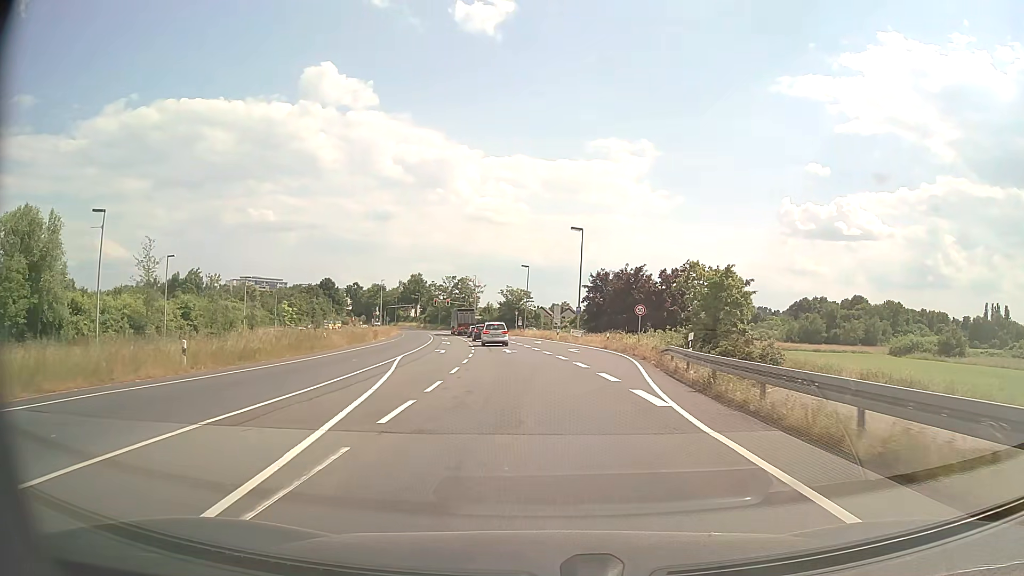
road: primary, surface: asphalt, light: Day
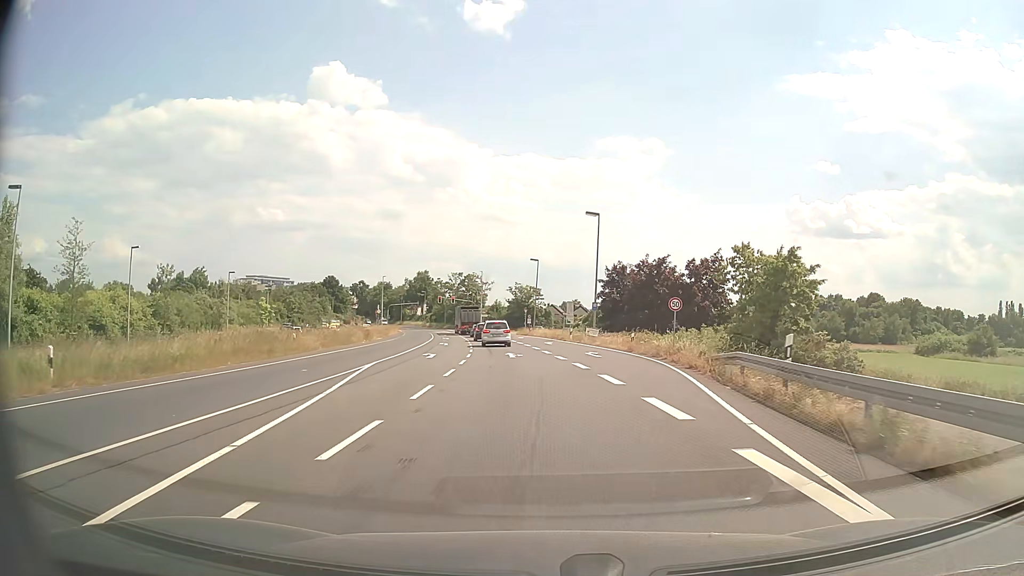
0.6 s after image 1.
(-0.1, +7.3) m; -1°
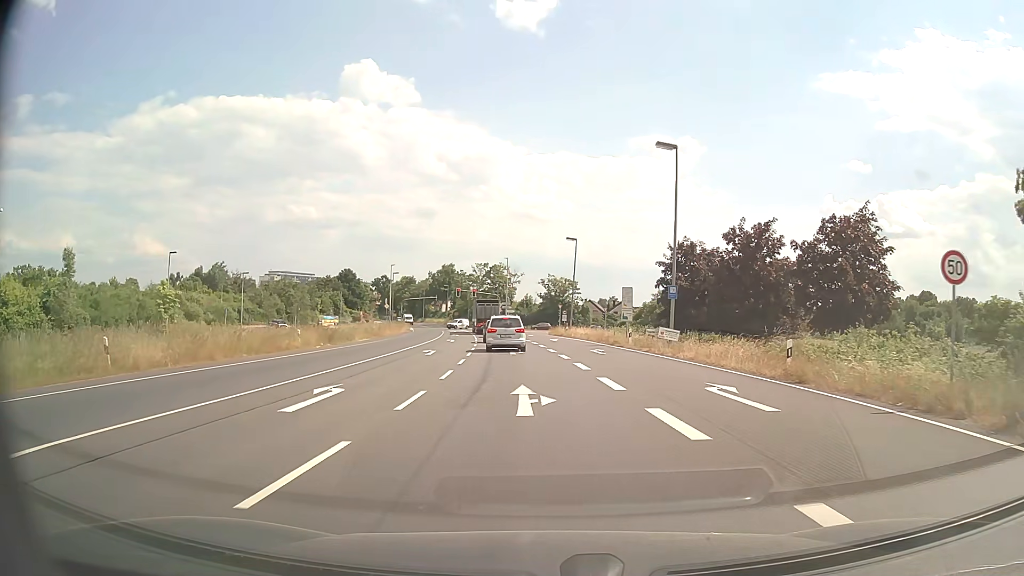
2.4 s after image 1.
(-0.5, +19.6) m; -3°
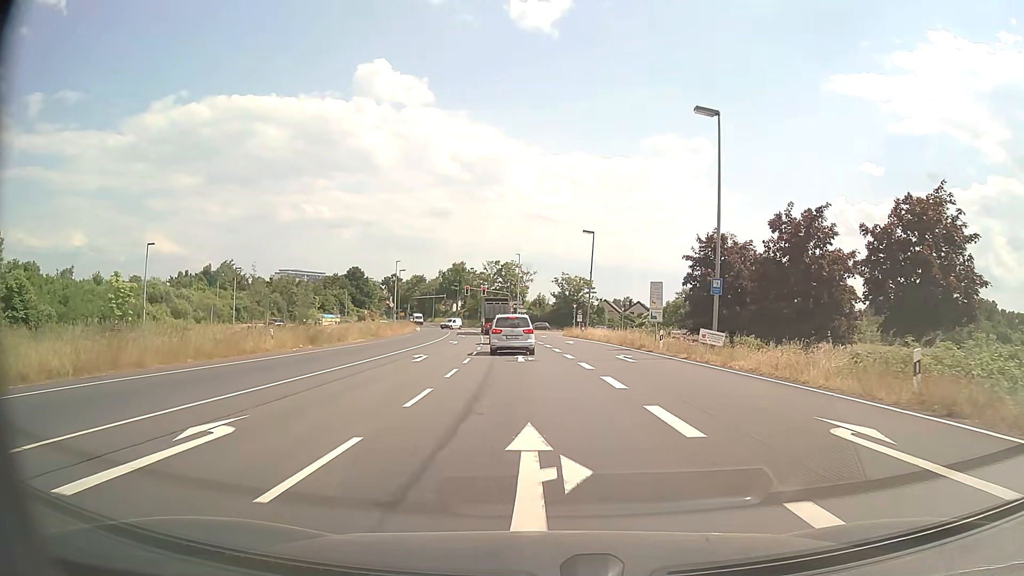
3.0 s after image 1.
(0.0, +5.7) m; -1°
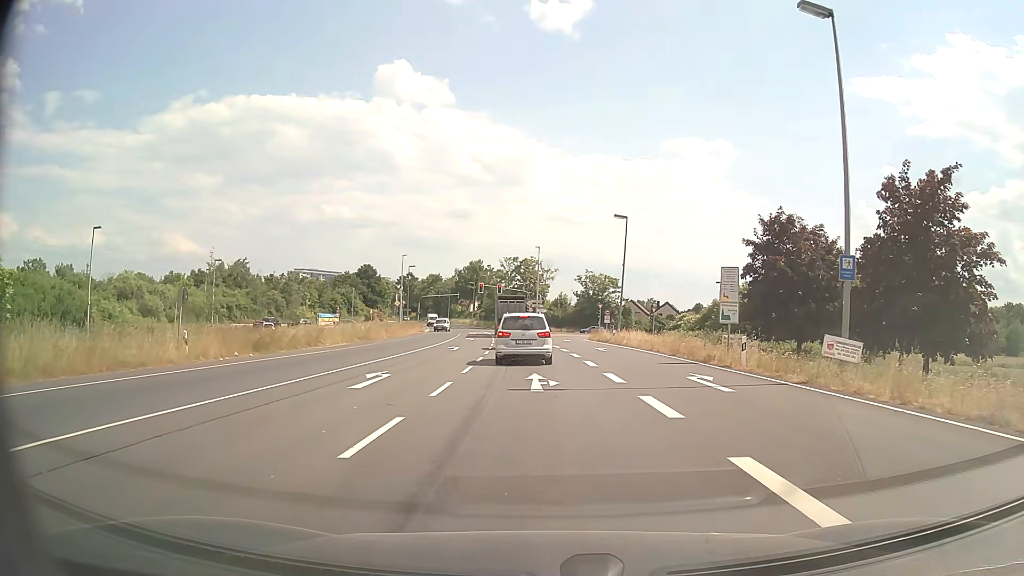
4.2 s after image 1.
(-0.1, +10.0) m; -2°
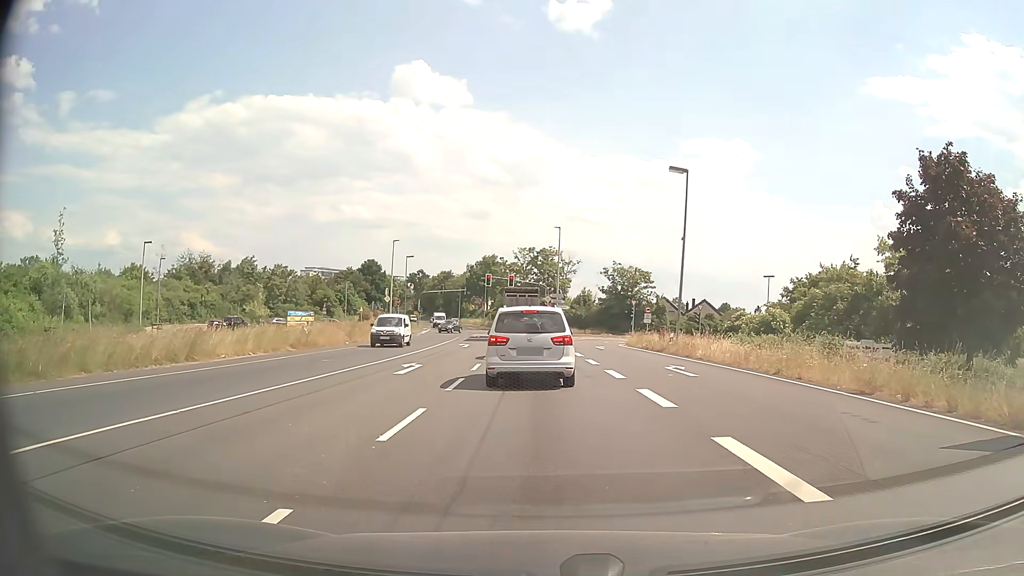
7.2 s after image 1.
(-0.2, +16.4) m; -1°
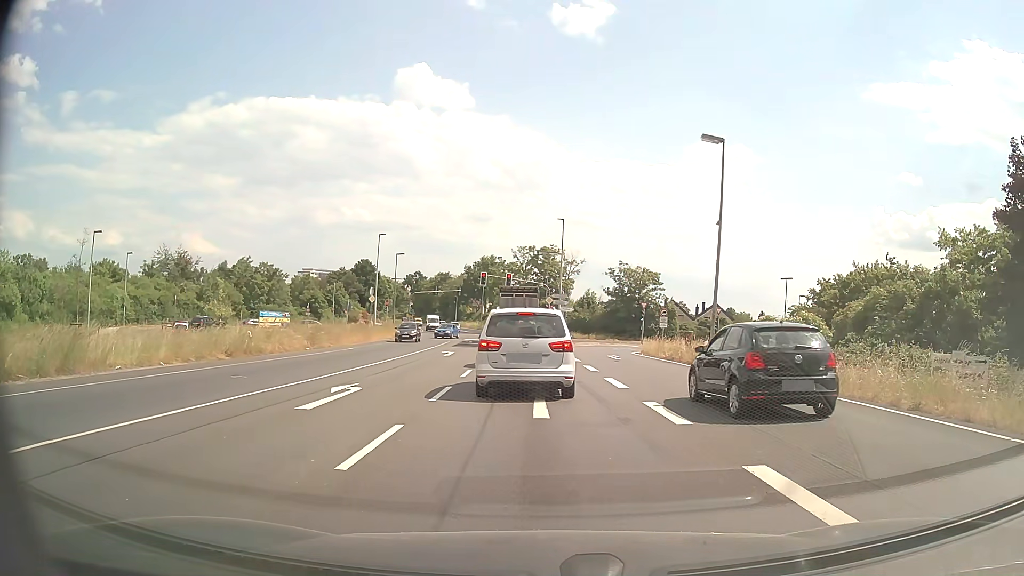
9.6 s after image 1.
(0.0, +7.4) m; 0°
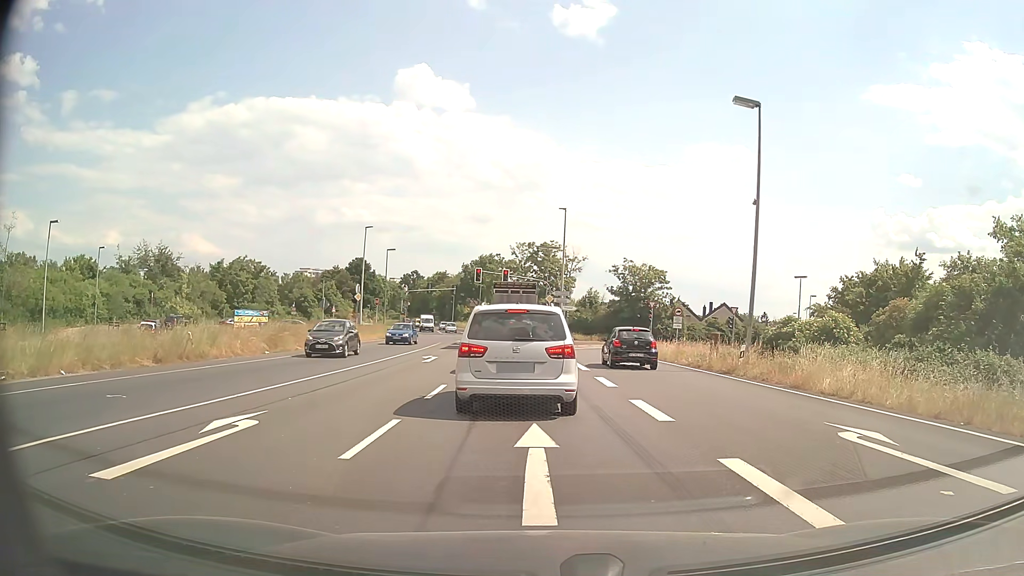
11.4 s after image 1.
(0.0, +5.4) m; 0°
(0, +10) (-1, +20) (-1, +30) (-2, +40) (-2, +50) (-3, +60) (-5, +70) (-6, +80) (-8, +90) (-10, +99) m
